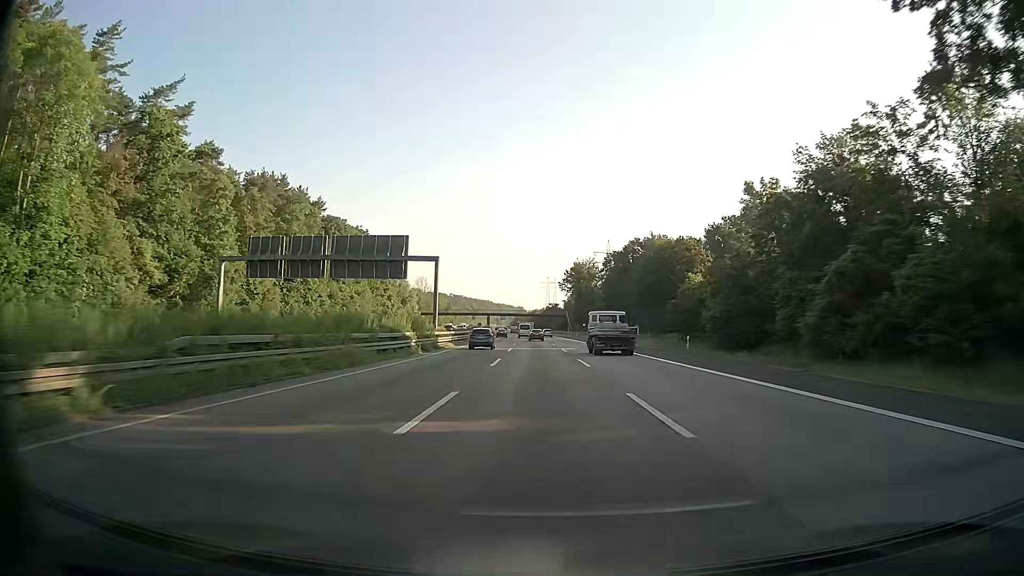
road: motorway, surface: asphalt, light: Day
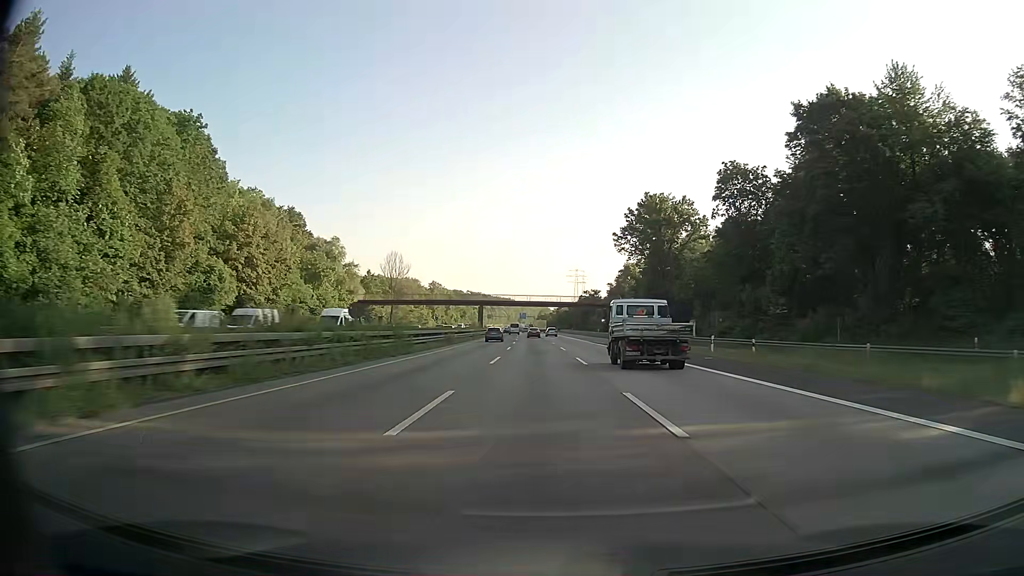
(-1.3, +88.3) m; -2°
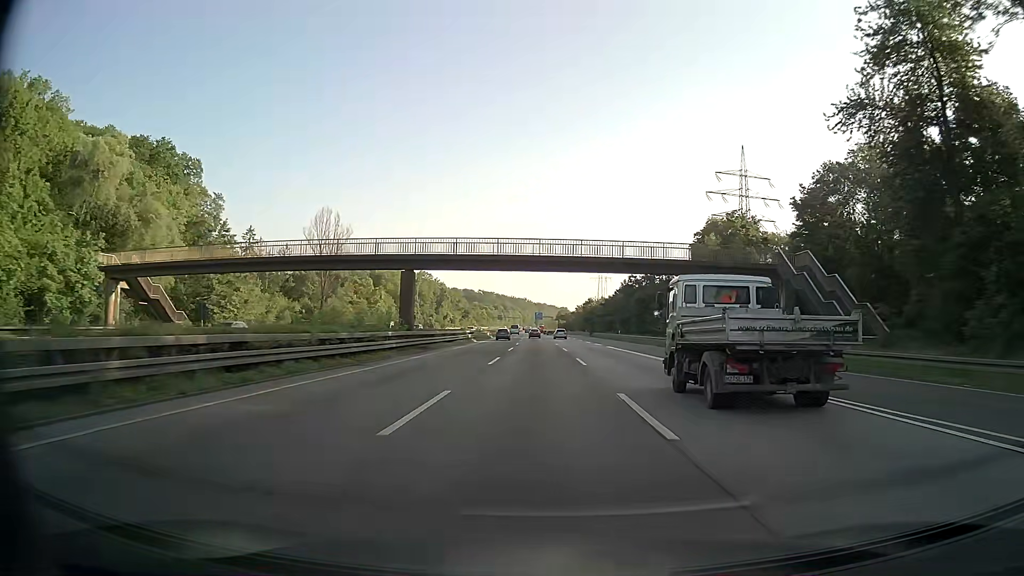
(-1.1, +70.8) m; -2°
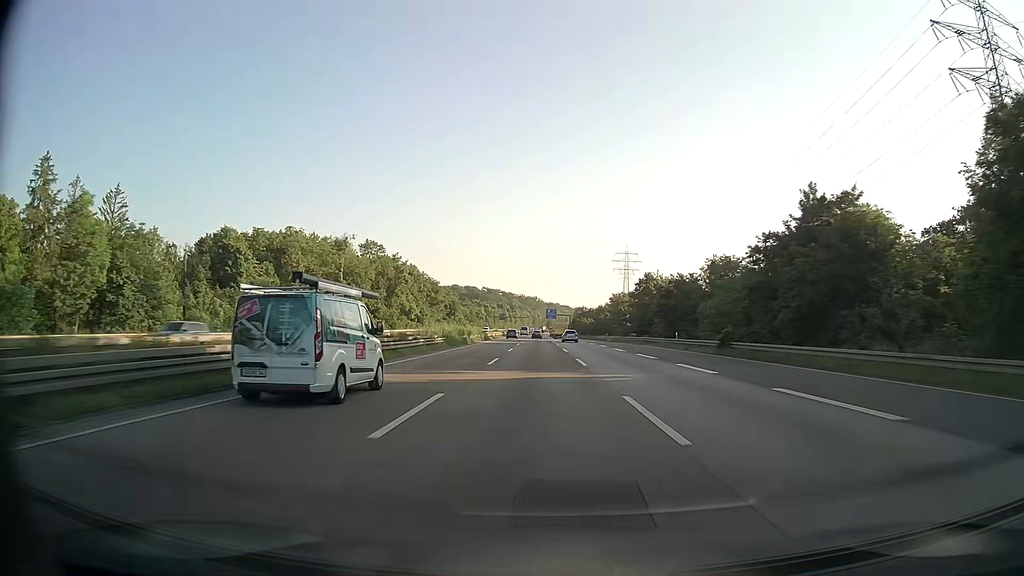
(-0.9, +88.6) m; -1°
(0, +10) (0, +20) (0, +30) (0, +40) (0, +50) (0, +60) (0, +70) (0, +80) (0, +90) (-1, +100) m
